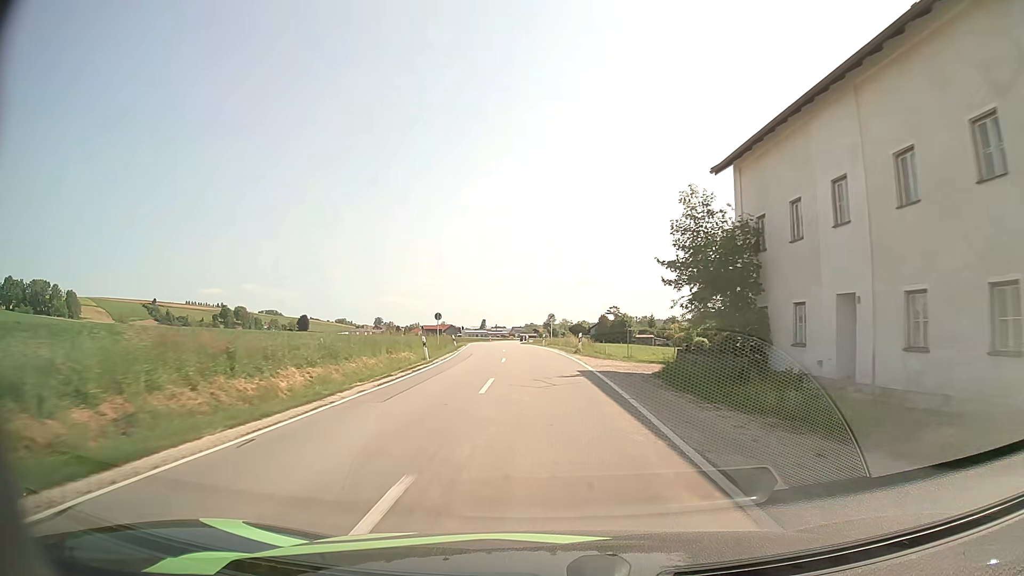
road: secondary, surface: asphalt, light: Day
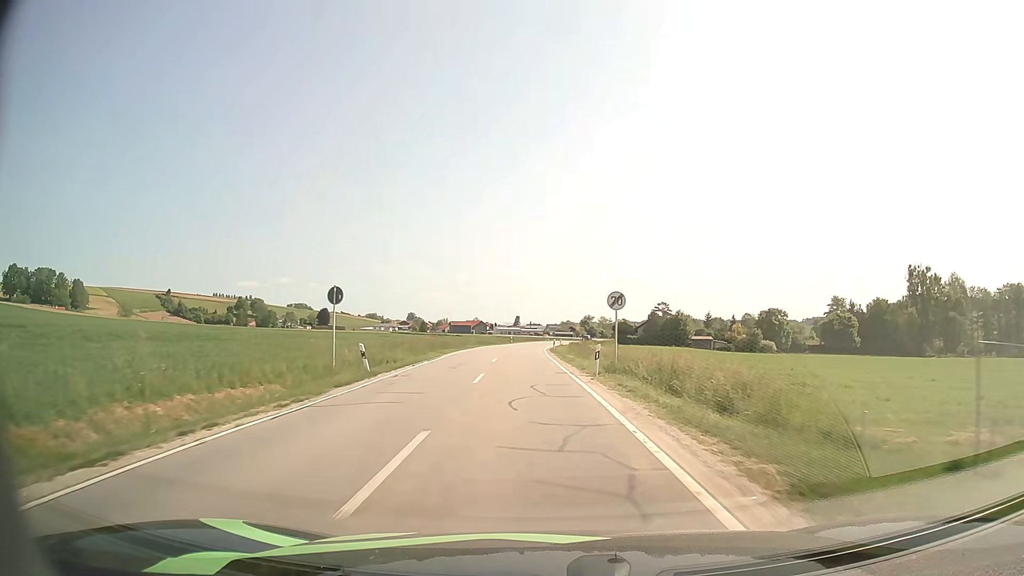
(-0.7, +33.2) m; -3°
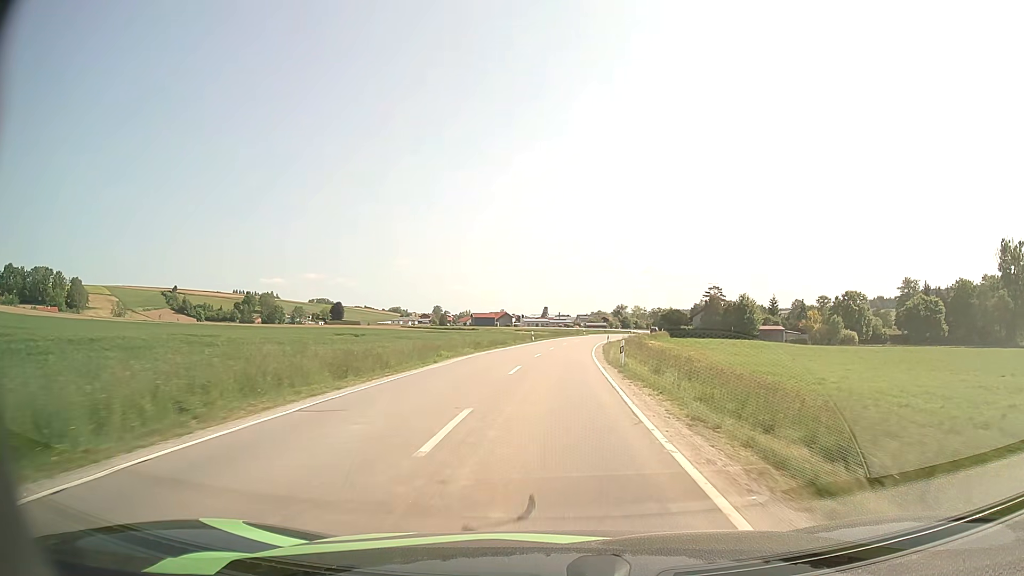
(-1.2, +33.4) m; -3°
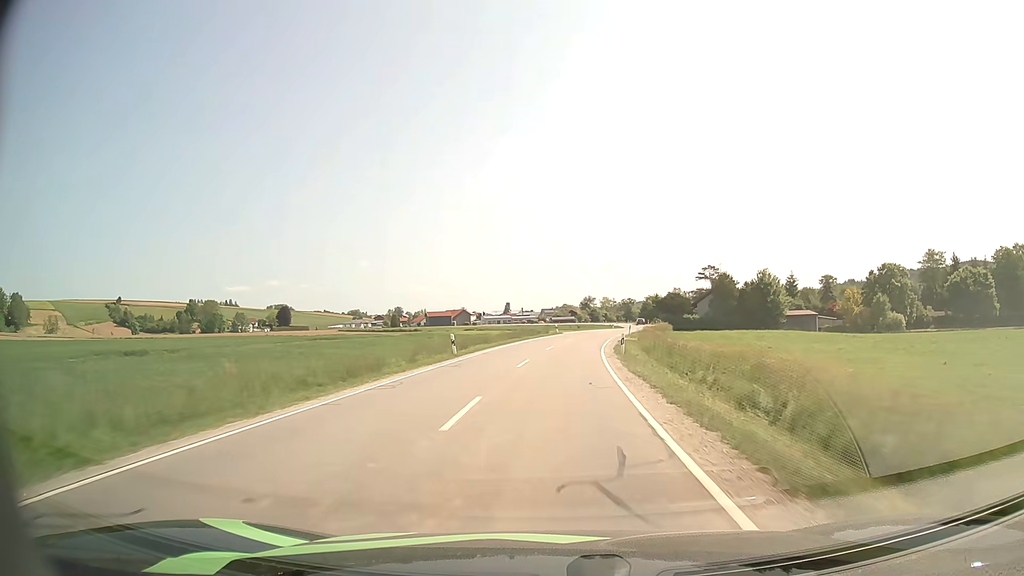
(+0.9, +34.7) m; +3°
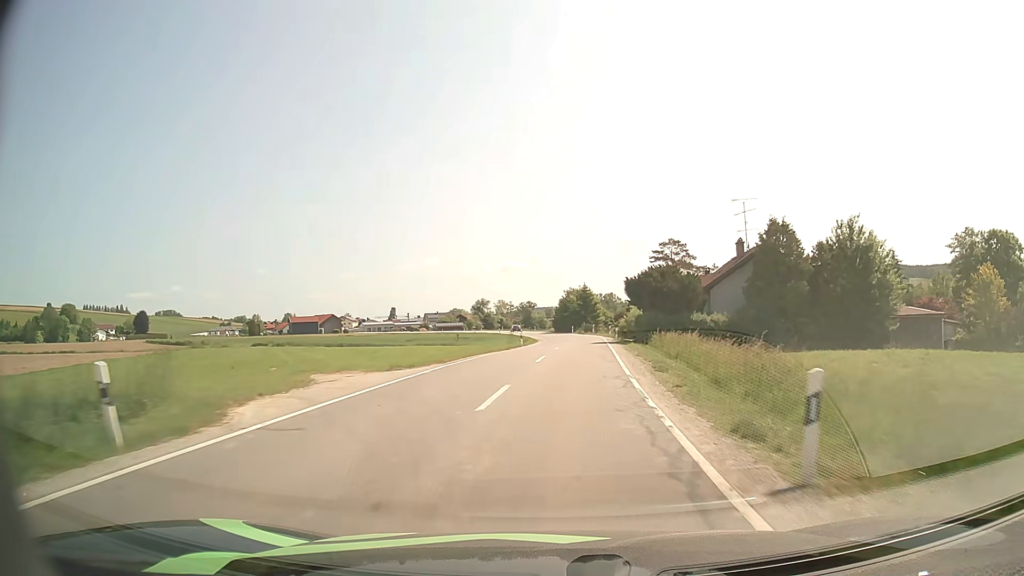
(+4.1, +58.1) m; +9°
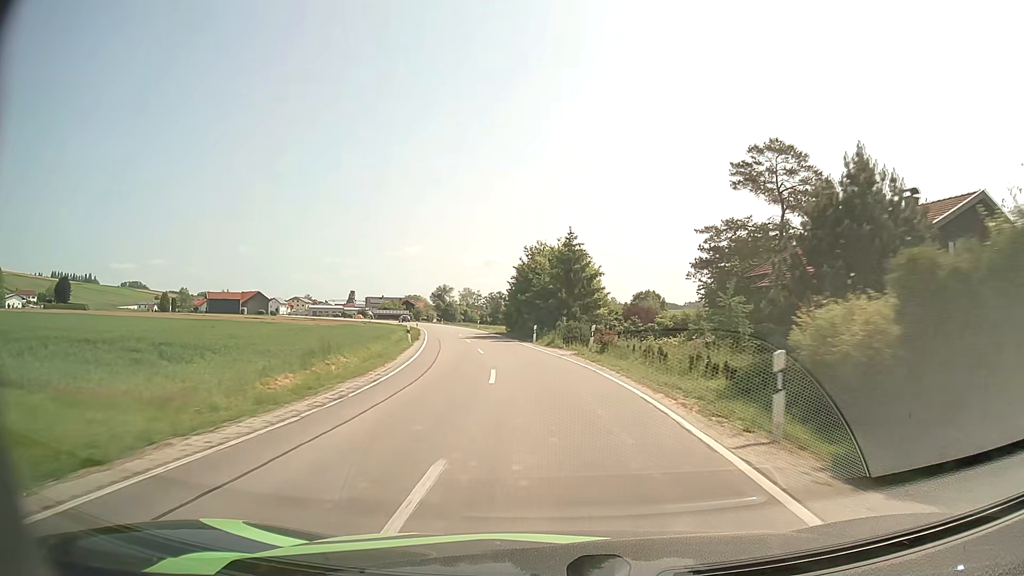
(+2.8, +55.5) m; +2°
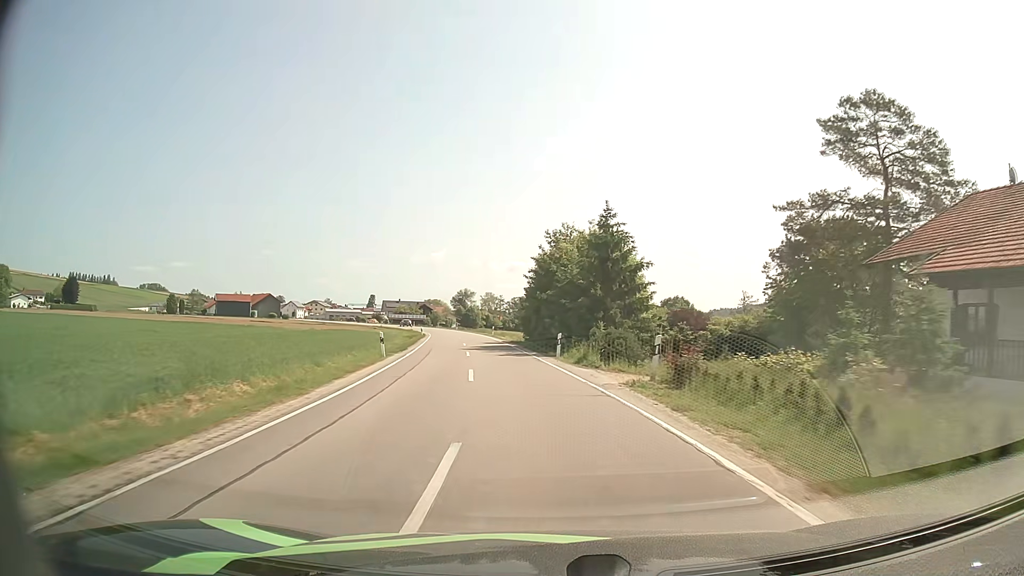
(-0.2, +11.0) m; -2°
(0, +10) (-1, +20) (-2, +30) (-3, +40) (-5, +50) (-6, +60) (-8, +69) (-10, +79) (-12, +89) (-15, +99) m
